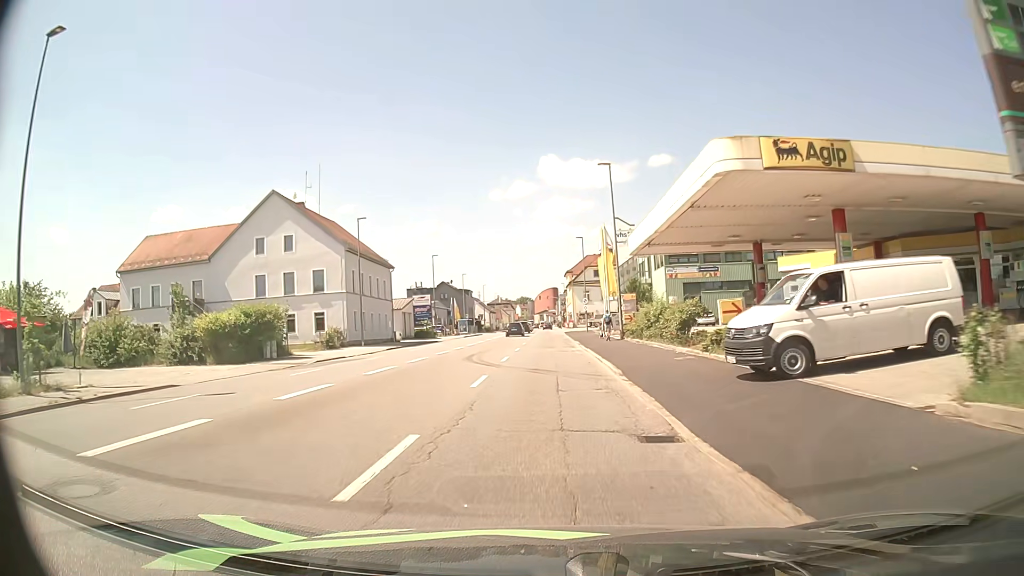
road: tertiary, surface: asphalt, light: Day
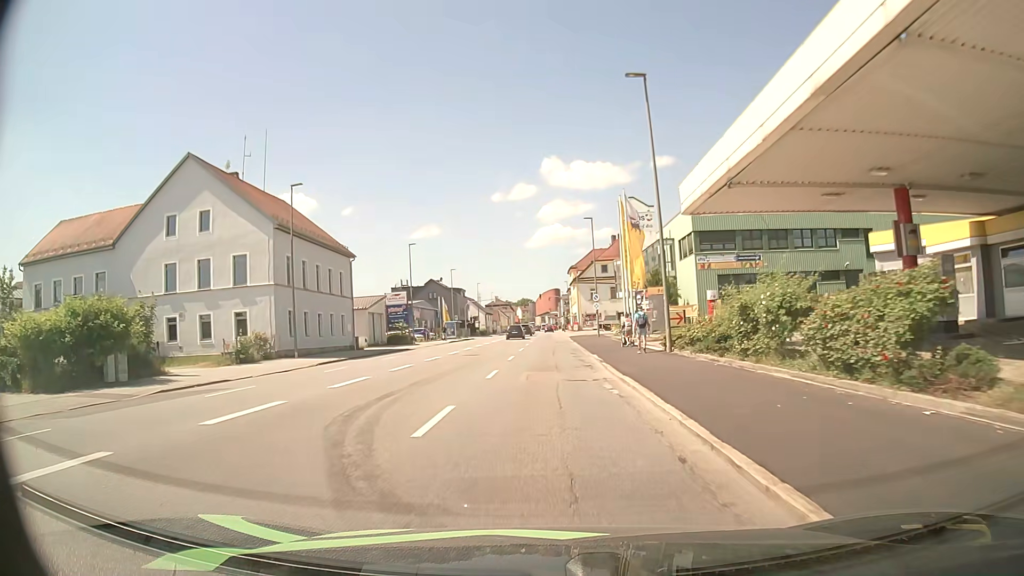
(0.0, +14.9) m; 0°
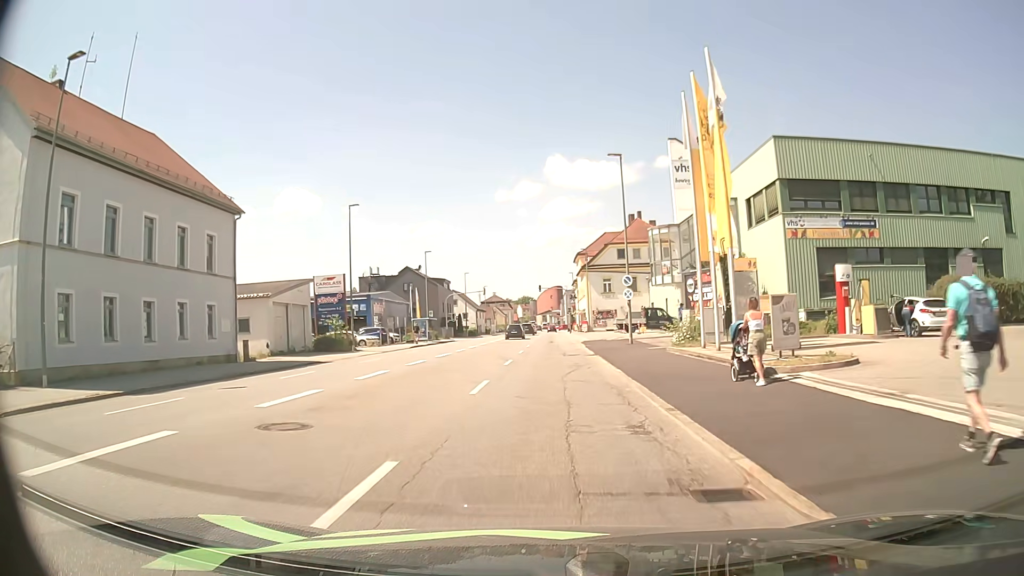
(0.0, +22.3) m; 0°
(0, +10) (0, +20) (0, +30) (0, +40) (0, +50) (+1, +60) (+1, +70) (+1, +80) (+1, +90) (+1, +100) m
